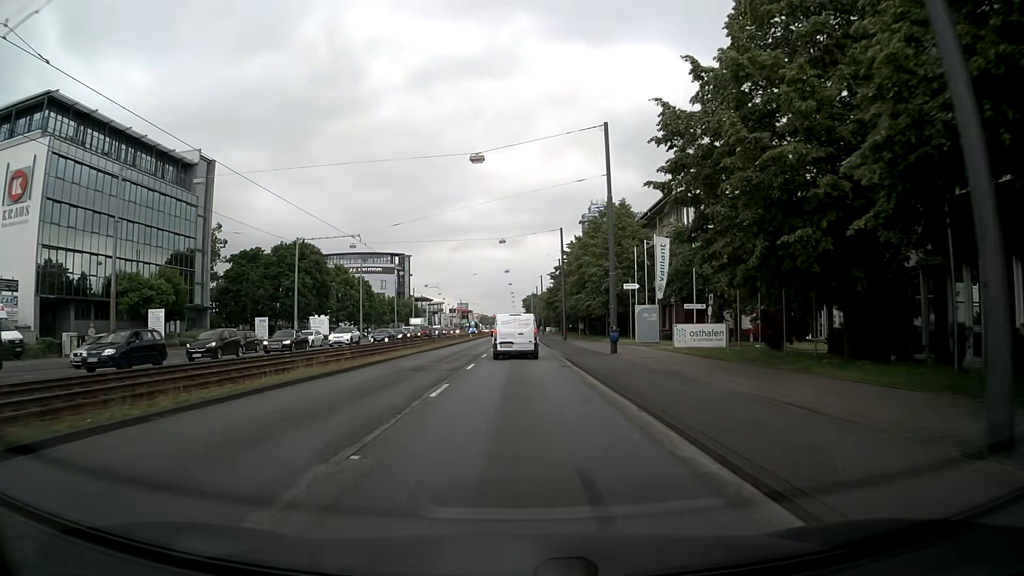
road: primary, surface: asphalt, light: Day
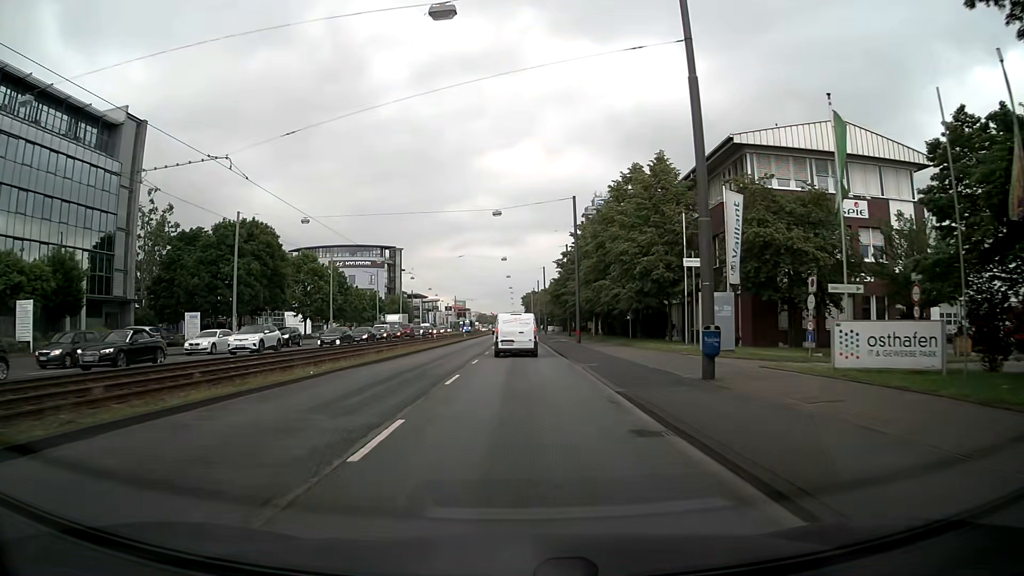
(-0.1, +15.3) m; -1°
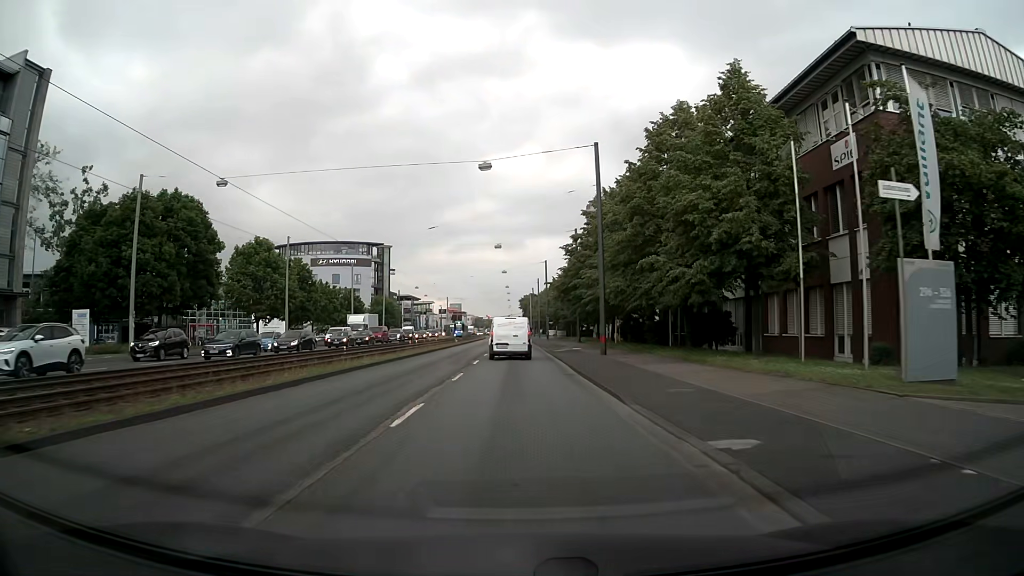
(+0.2, +15.4) m; +1°
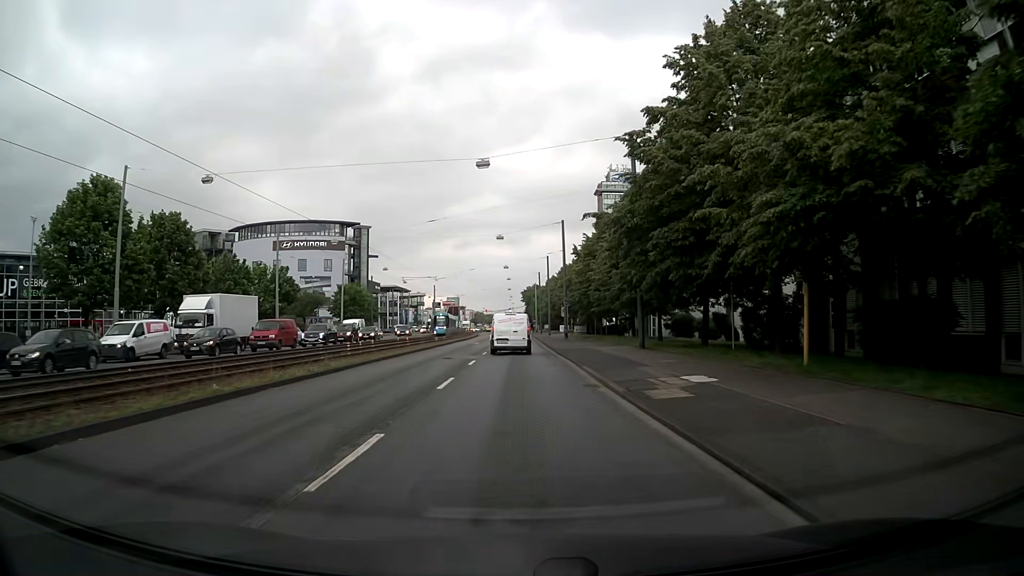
(-0.2, +31.0) m; 0°
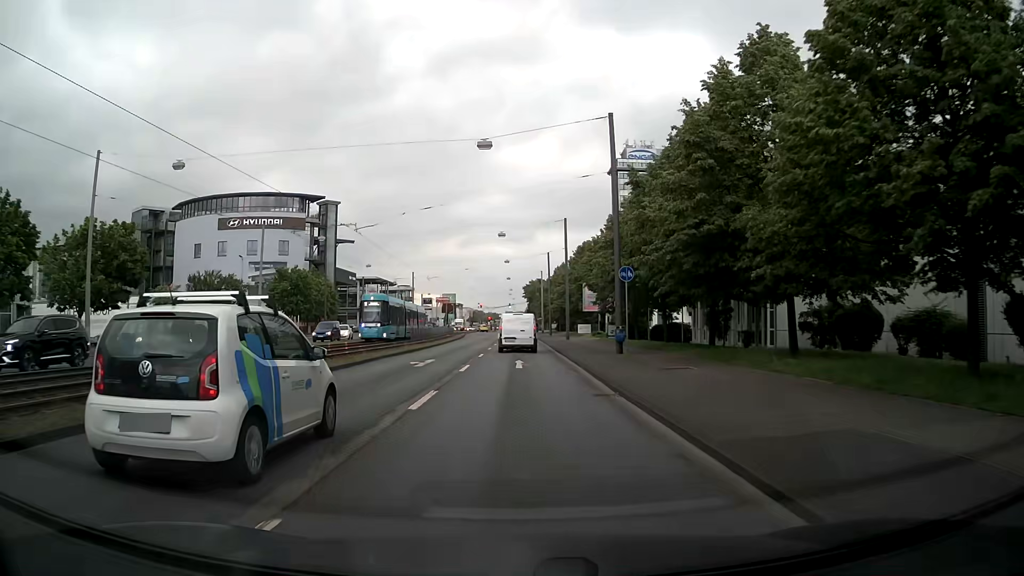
(-0.2, +31.0) m; -1°
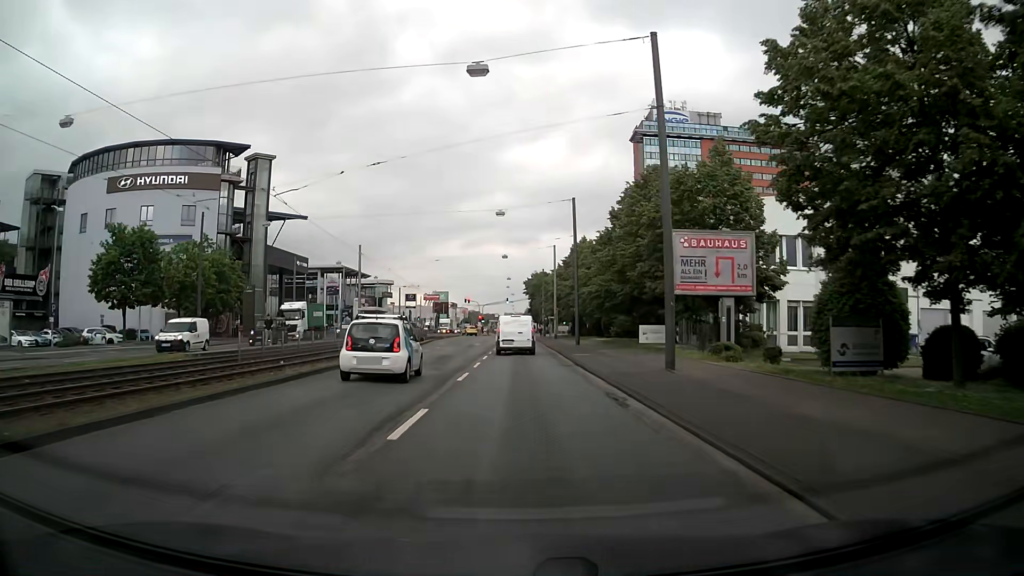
(0.0, +38.8) m; 0°
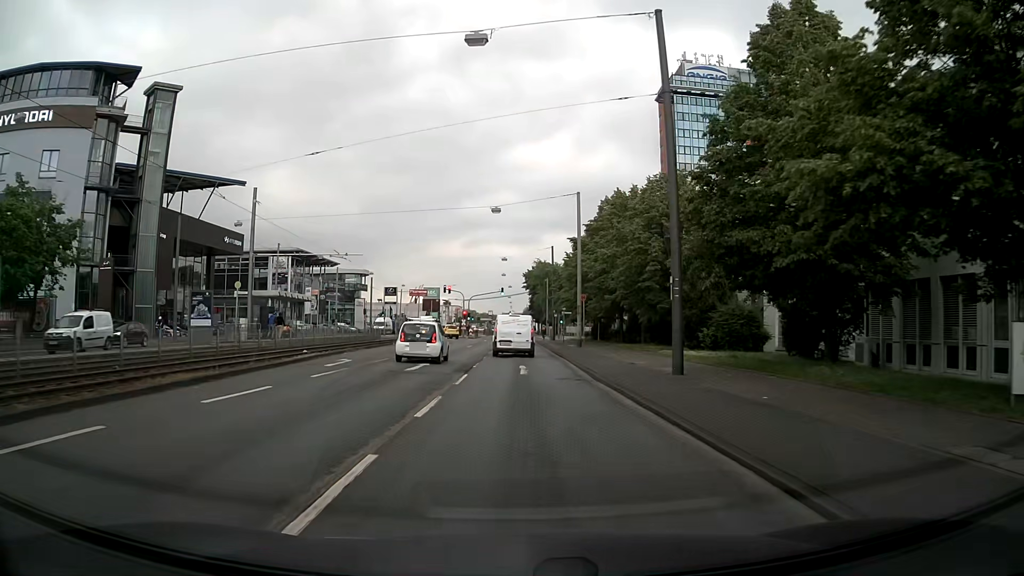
(-0.1, +31.1) m; 0°
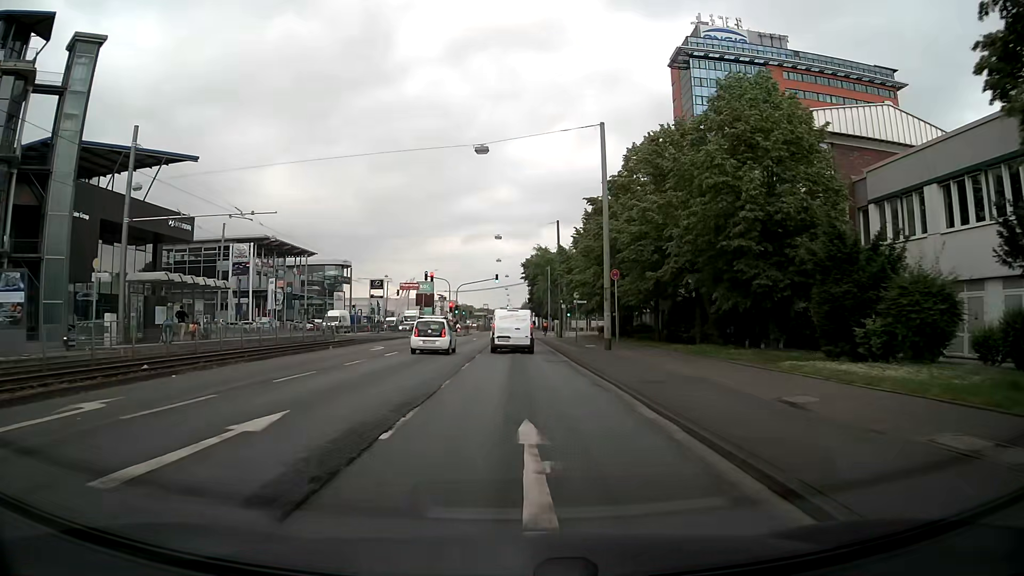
(+0.1, +15.4) m; 0°
